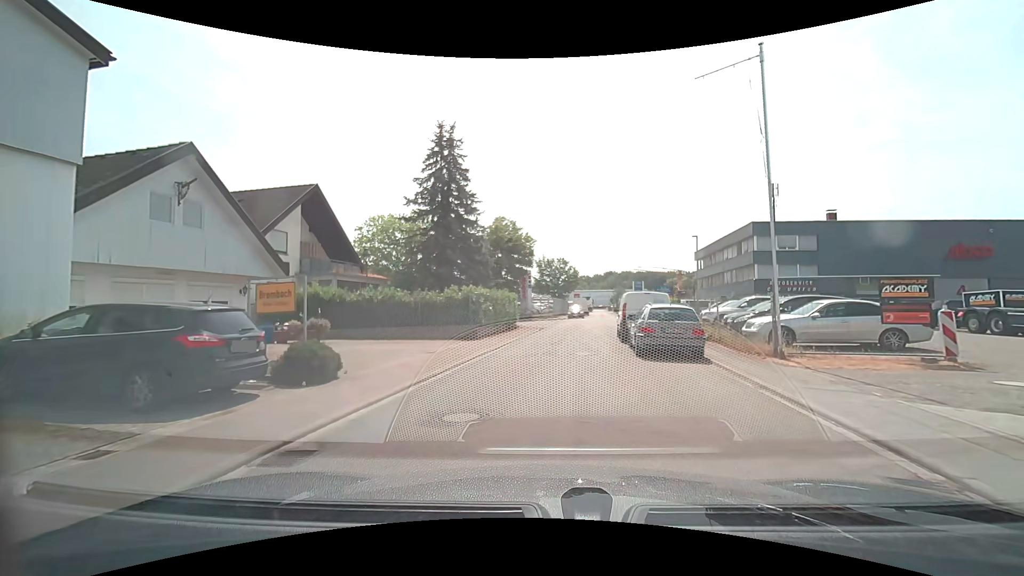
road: residential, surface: asphalt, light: Day
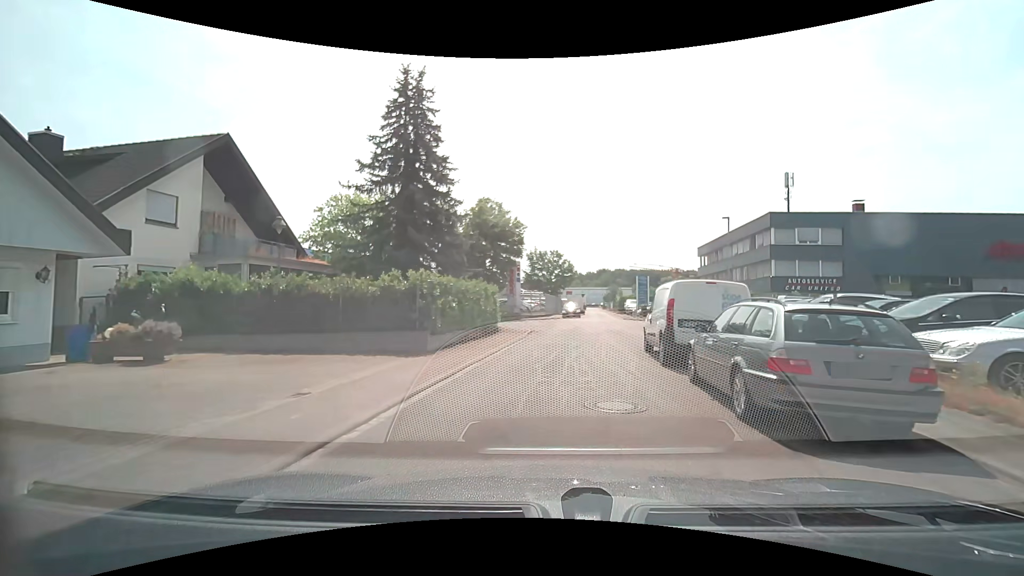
(0.0, +7.6) m; +1°
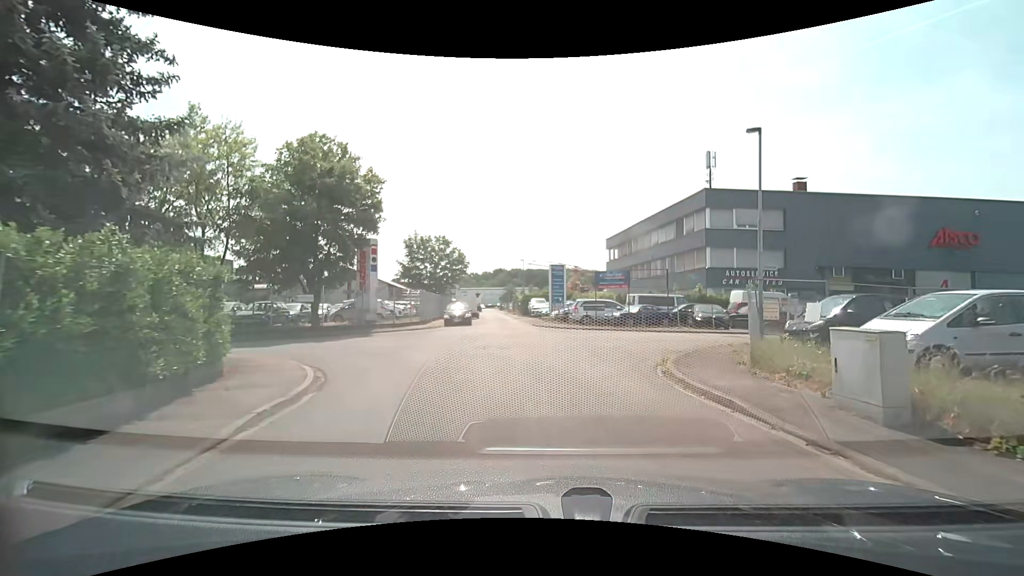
(+0.9, +16.0) m; +11°
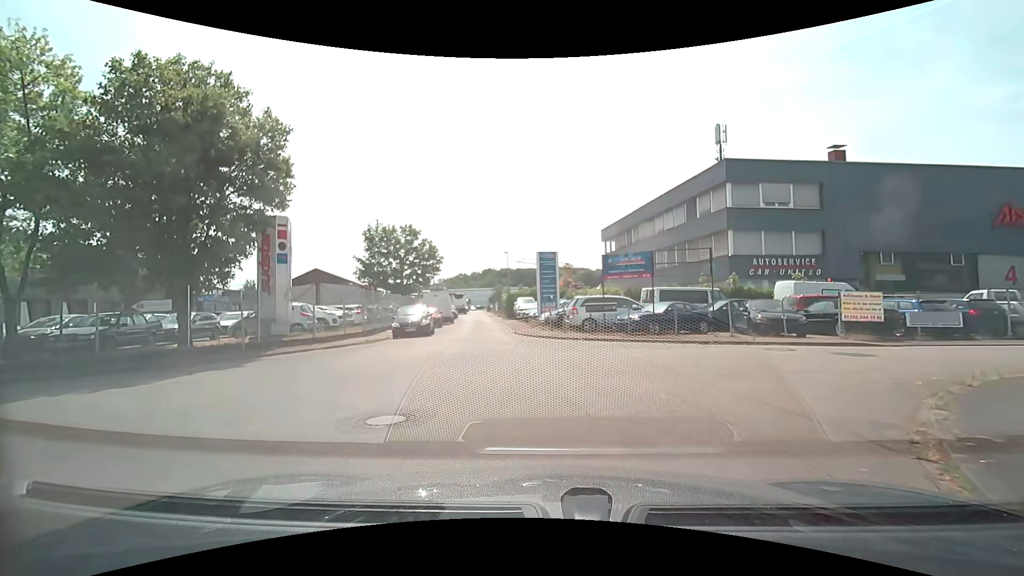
(+0.2, +8.8) m; +1°
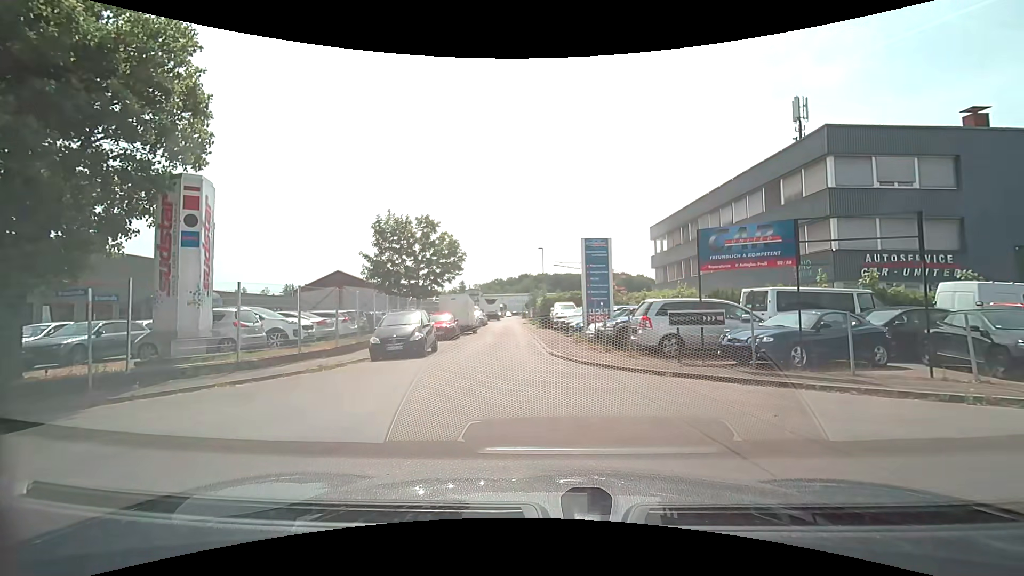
(-0.2, +7.9) m; -4°
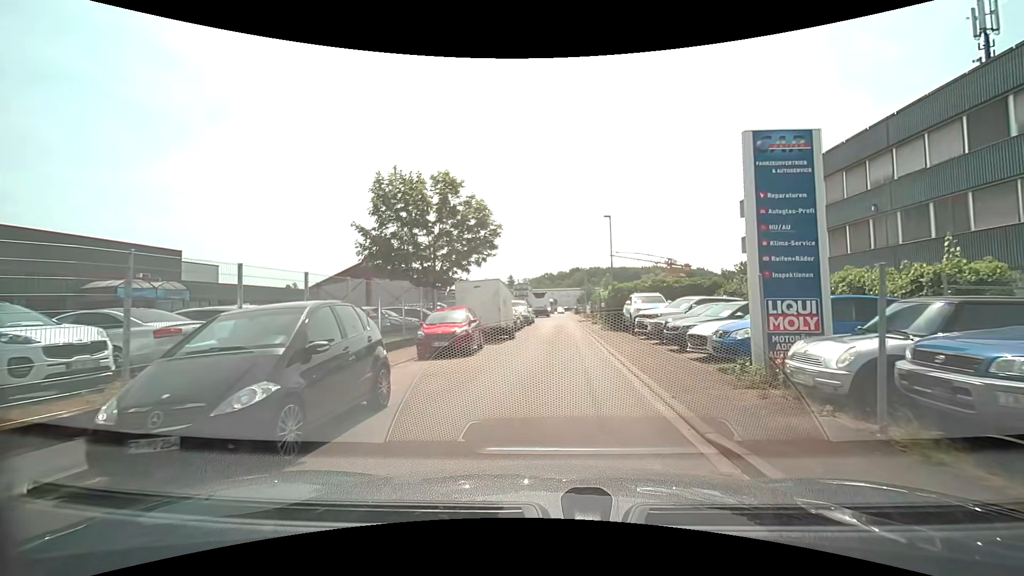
(-0.8, +11.9) m; -6°
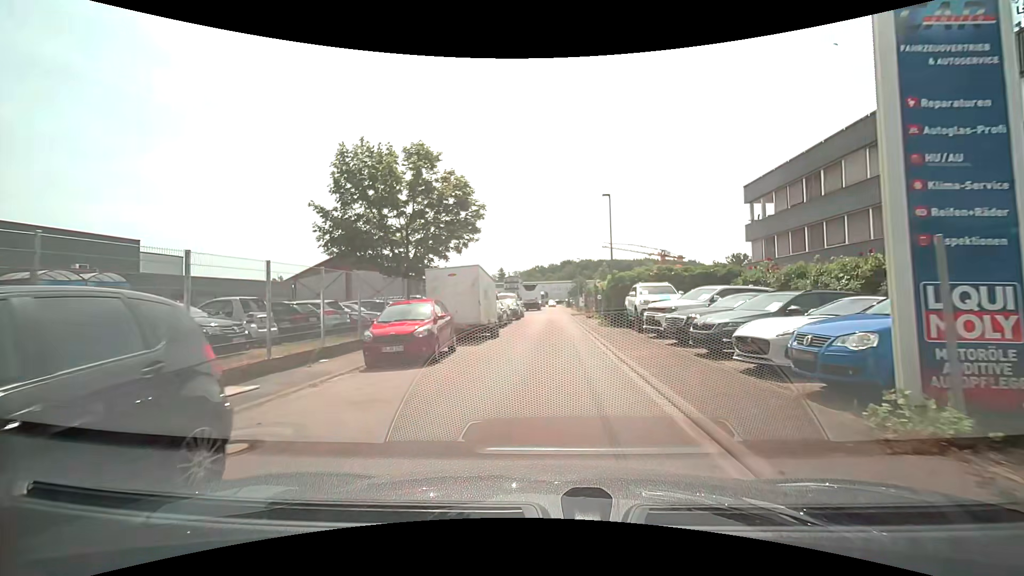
(0.0, +3.7) m; +1°
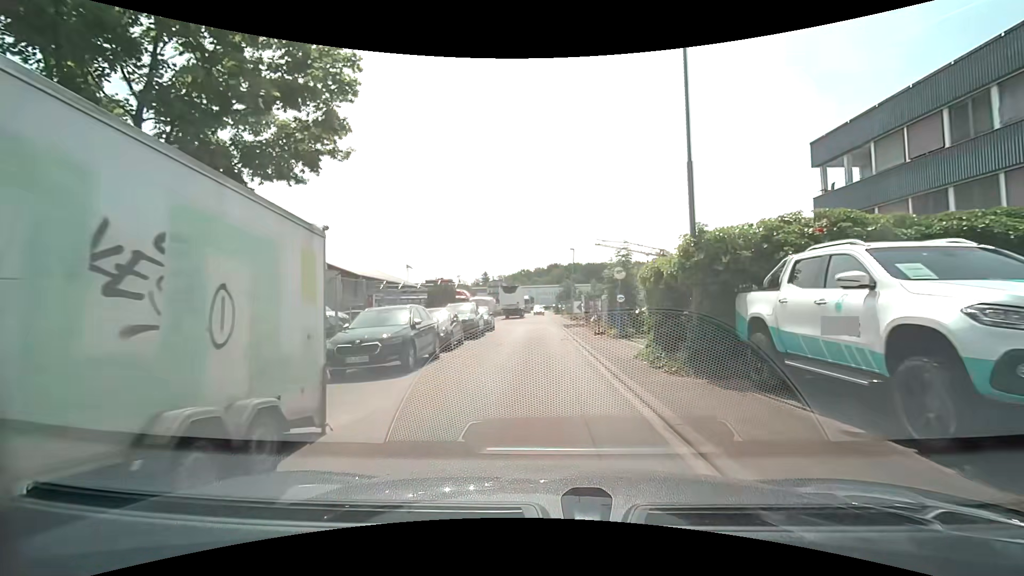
(+0.4, +15.5) m; +2°
(0, +10) (0, +20) (0, +30) (0, +40) (0, +50) (-1, +60) (-1, +70) (-1, +80) (-1, +90) (-1, +100) m
